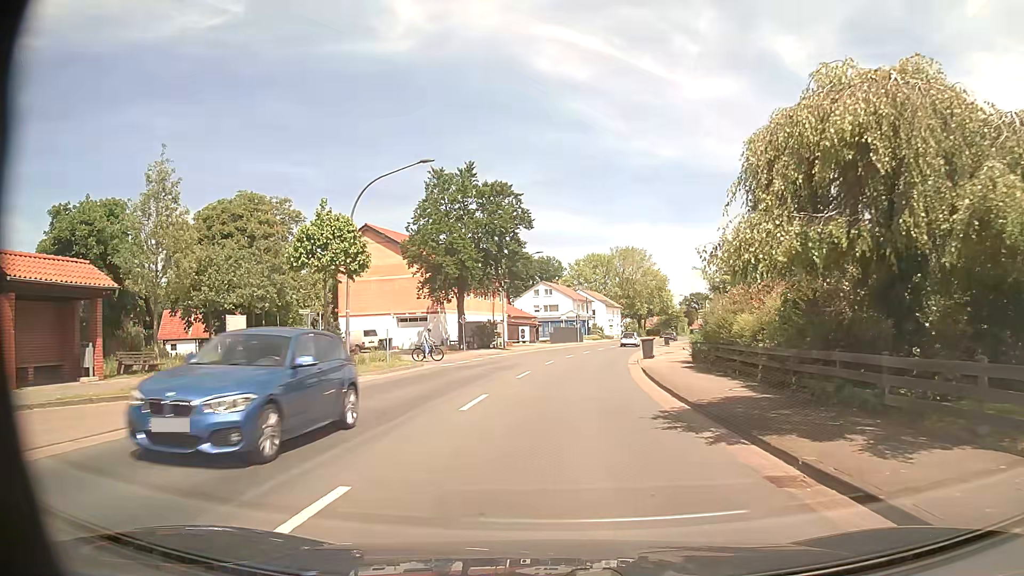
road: secondary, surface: asphalt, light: Day
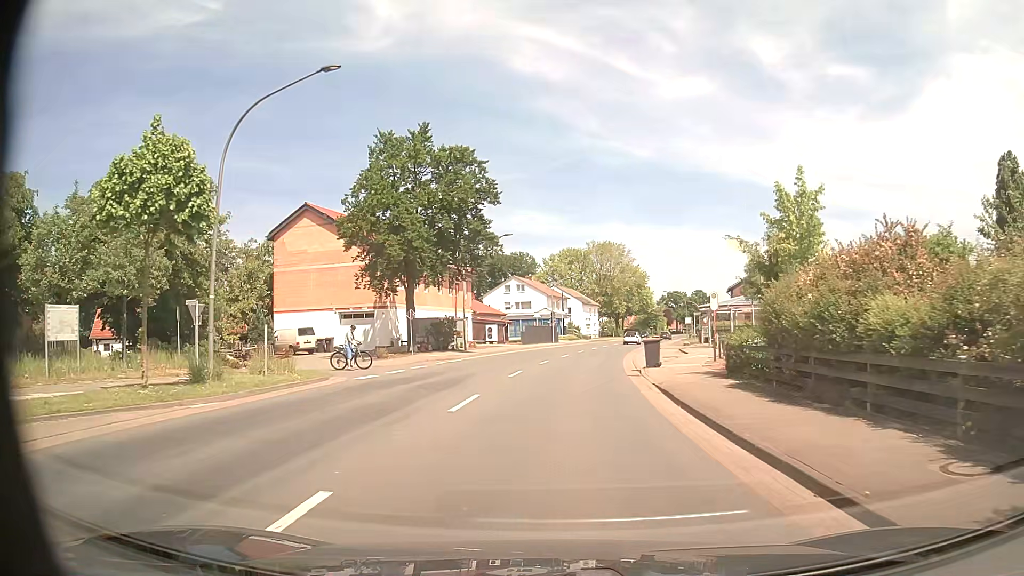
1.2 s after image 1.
(+0.2, +9.4) m; +2°
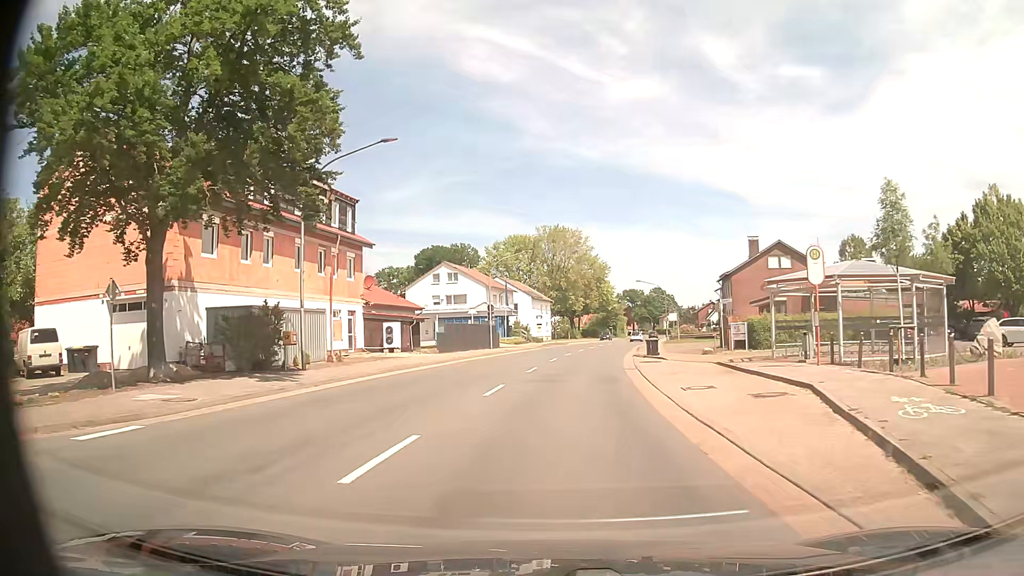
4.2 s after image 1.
(+1.1, +23.4) m; +5°
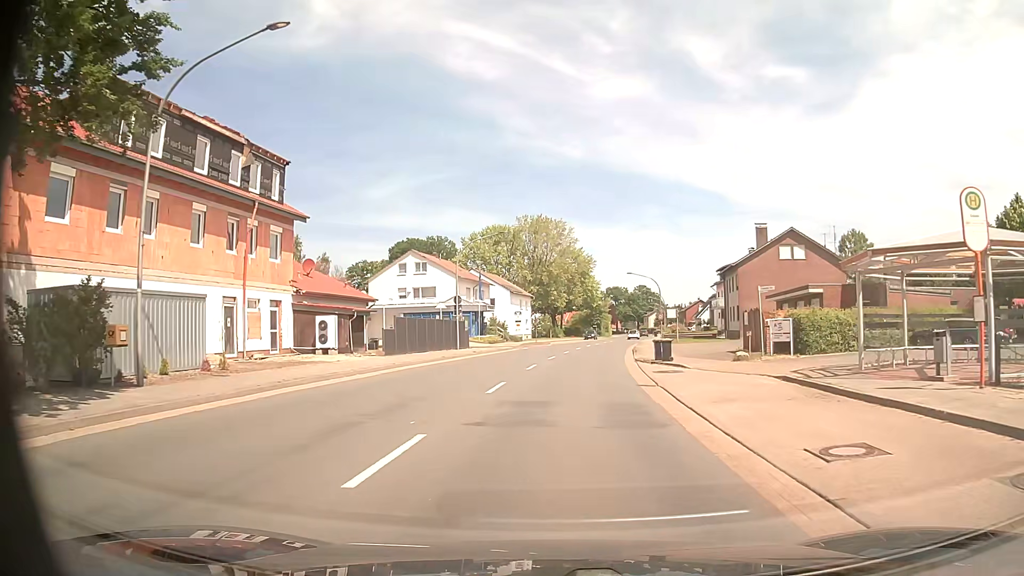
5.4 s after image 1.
(+0.1, +9.3) m; +2°
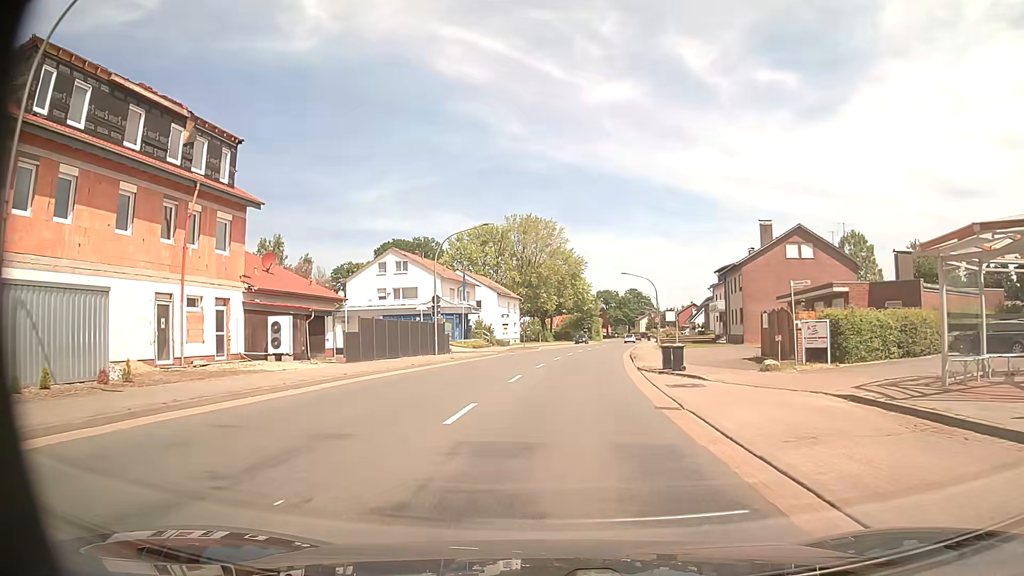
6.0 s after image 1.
(0.0, +4.7) m; +1°
